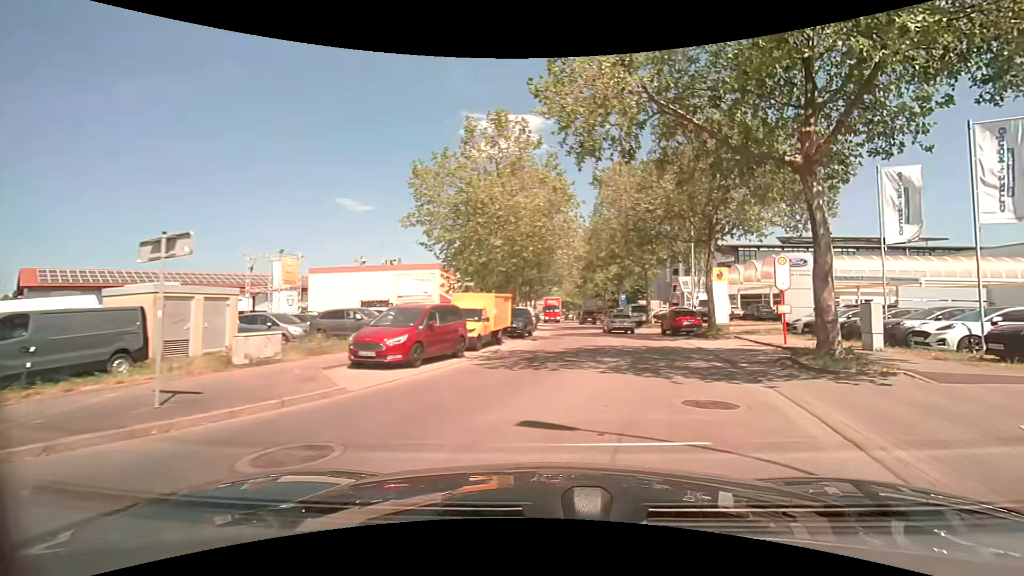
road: tertiary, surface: asphalt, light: Day
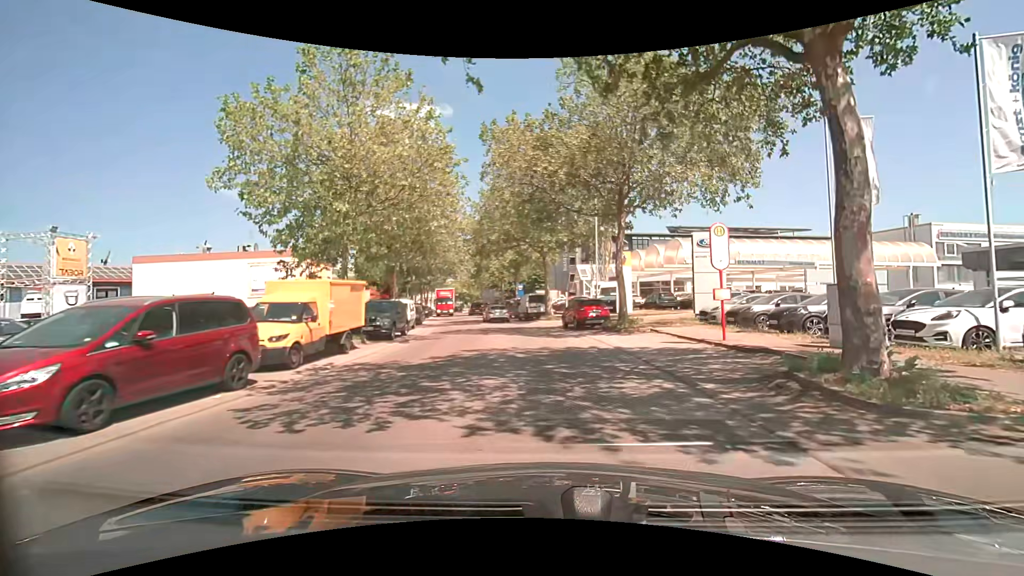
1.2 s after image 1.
(+0.7, +6.2) m; +11°
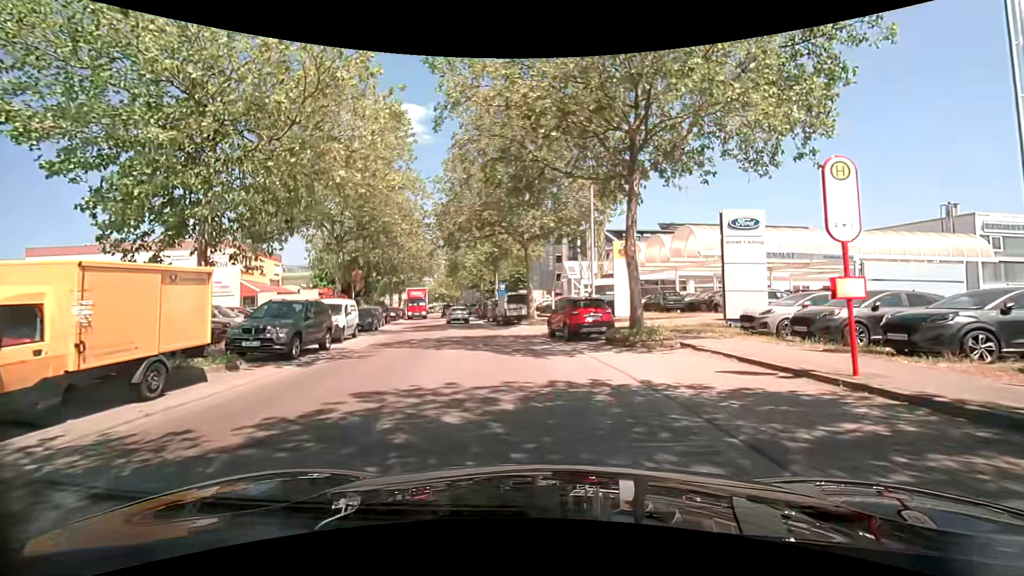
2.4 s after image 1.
(+0.1, +7.0) m; +2°
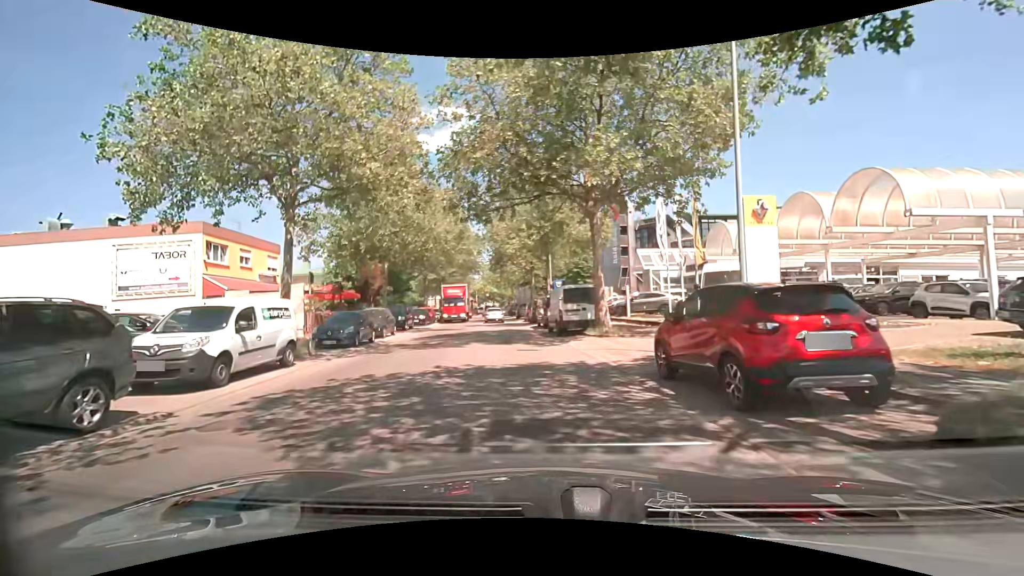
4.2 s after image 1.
(-0.8, +11.3) m; -8°
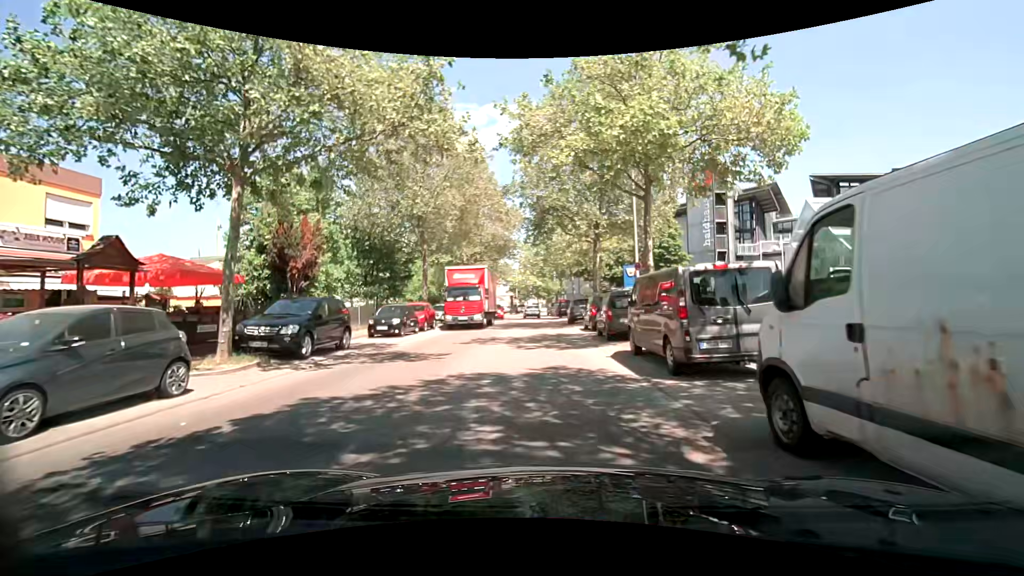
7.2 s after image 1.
(-1.3, +20.3) m; -6°
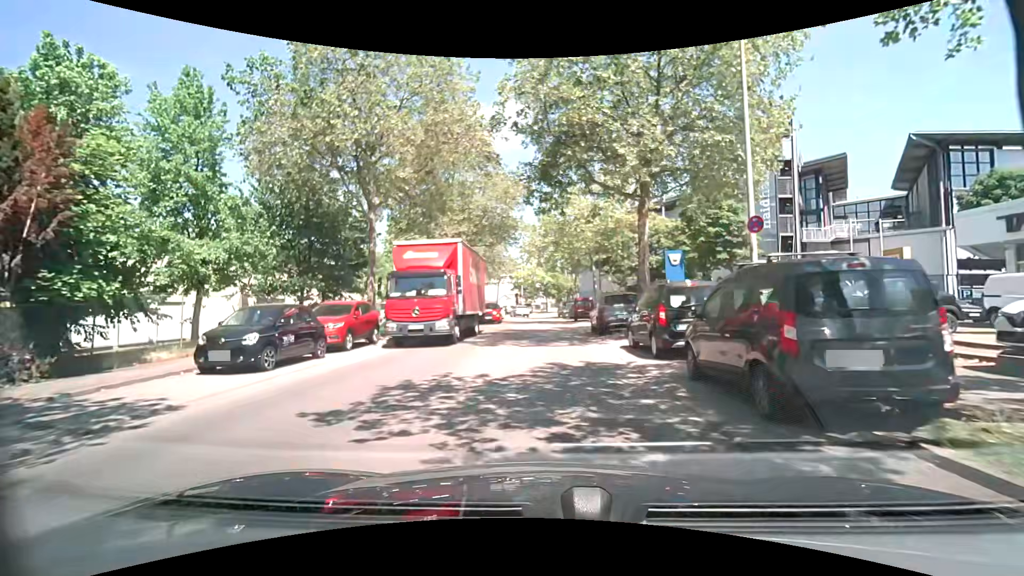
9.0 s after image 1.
(0.0, +12.1) m; 0°
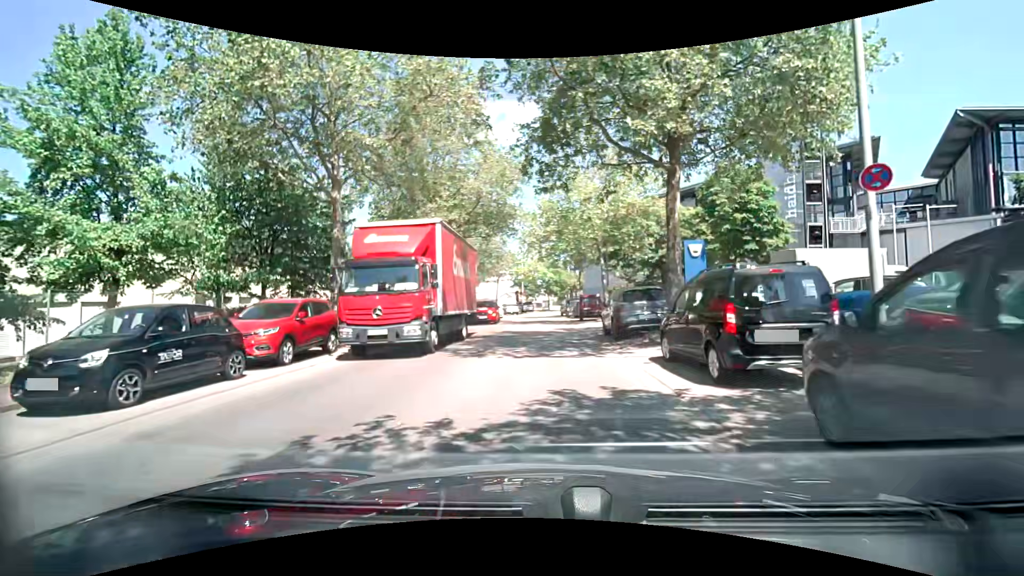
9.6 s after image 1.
(0.0, +4.0) m; 0°
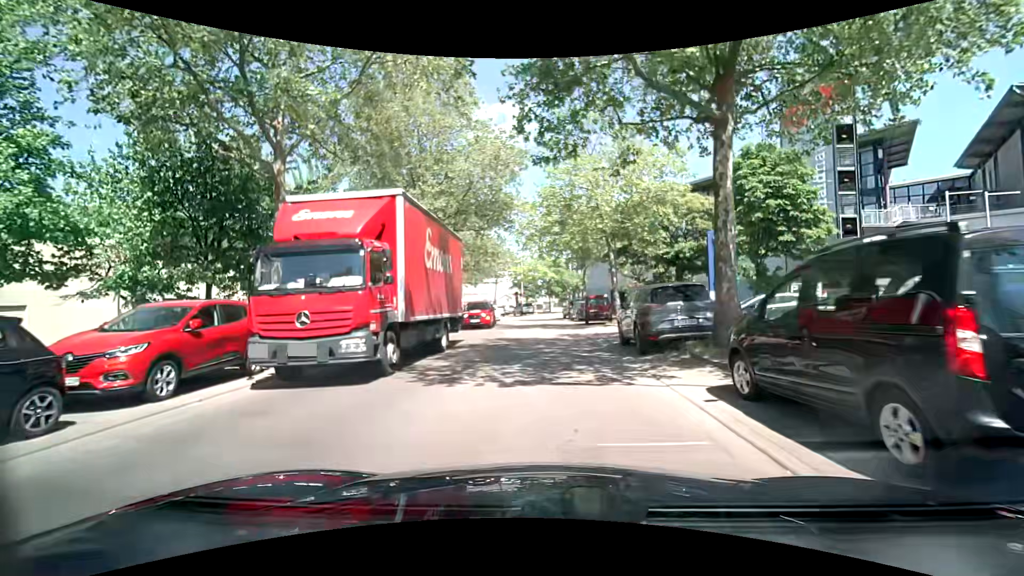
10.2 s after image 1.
(0.0, +4.0) m; +1°
(0, +10) (0, +20) (0, +30) (-1, +40) (-2, +50) (-5, +60) (-9, +69) (-14, +77) (-20, +85) (-27, +92) m
